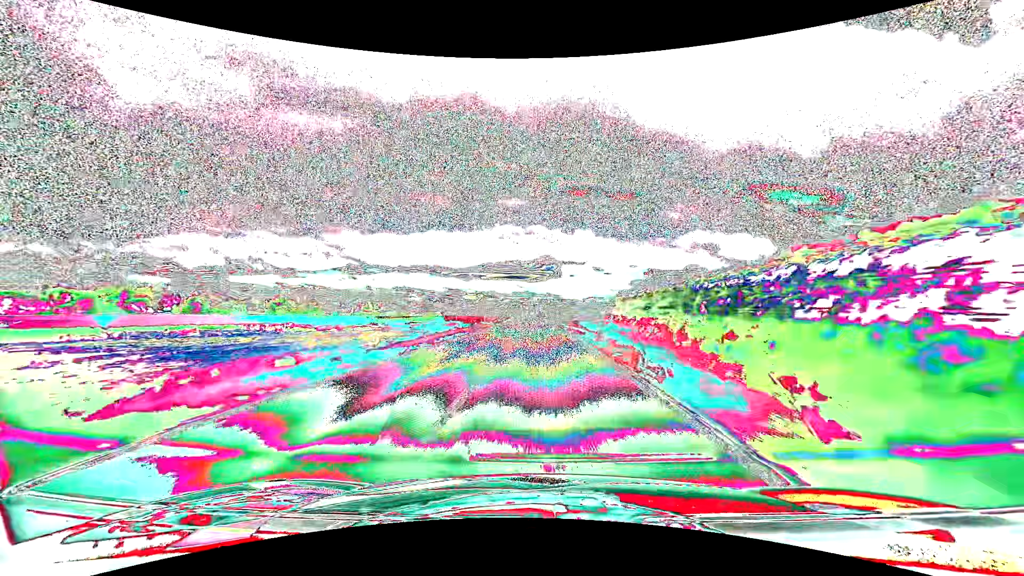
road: tertiary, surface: asphalt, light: Day
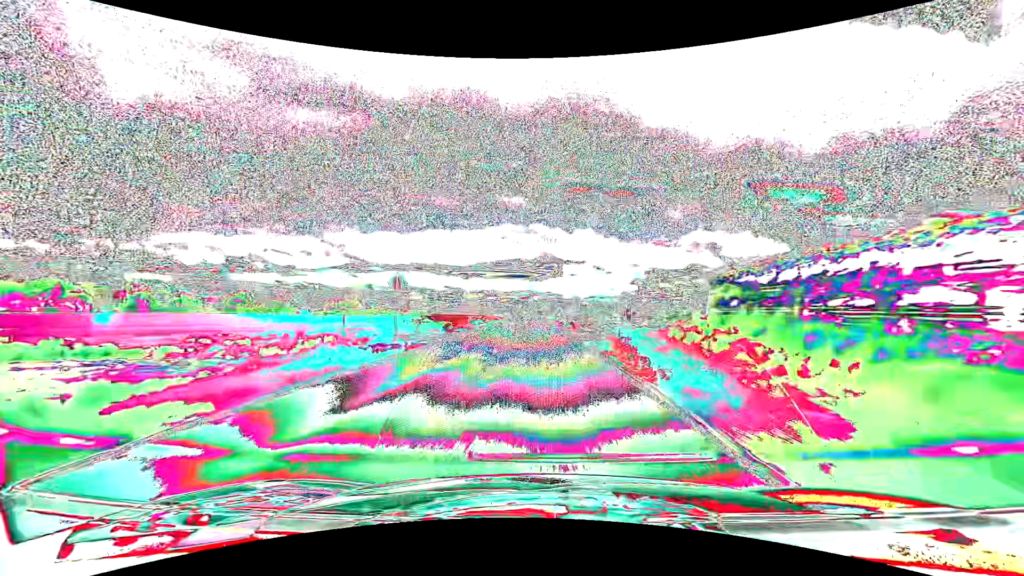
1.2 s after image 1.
(0.0, +34.1) m; 0°
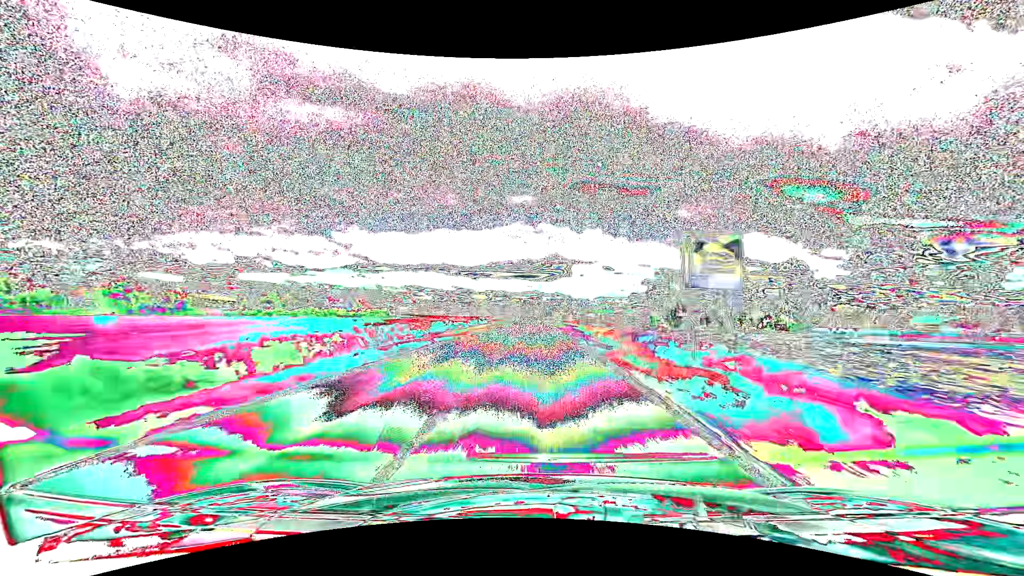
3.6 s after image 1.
(-0.7, +68.5) m; -1°
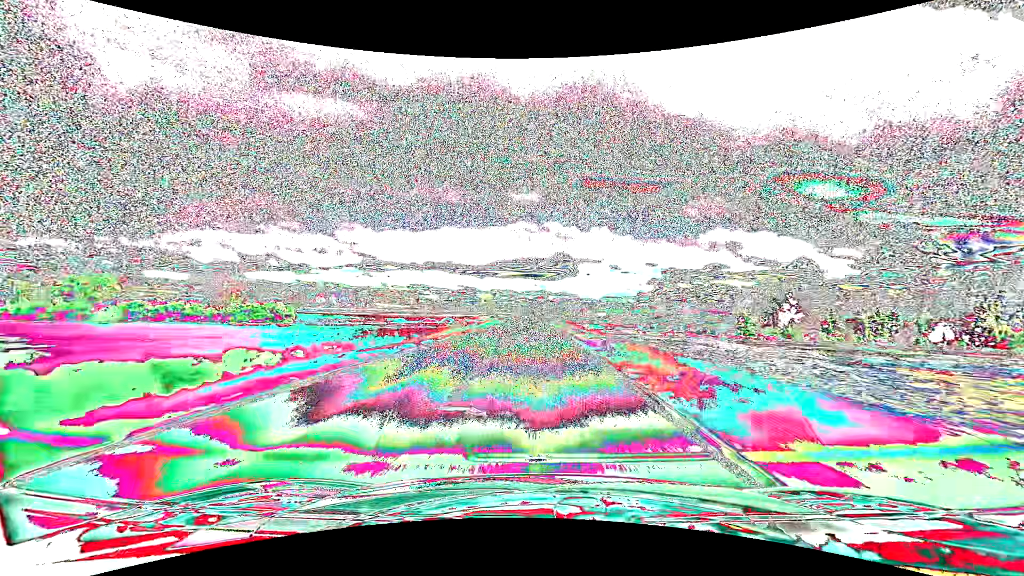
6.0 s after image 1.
(-0.4, +69.6) m; -1°
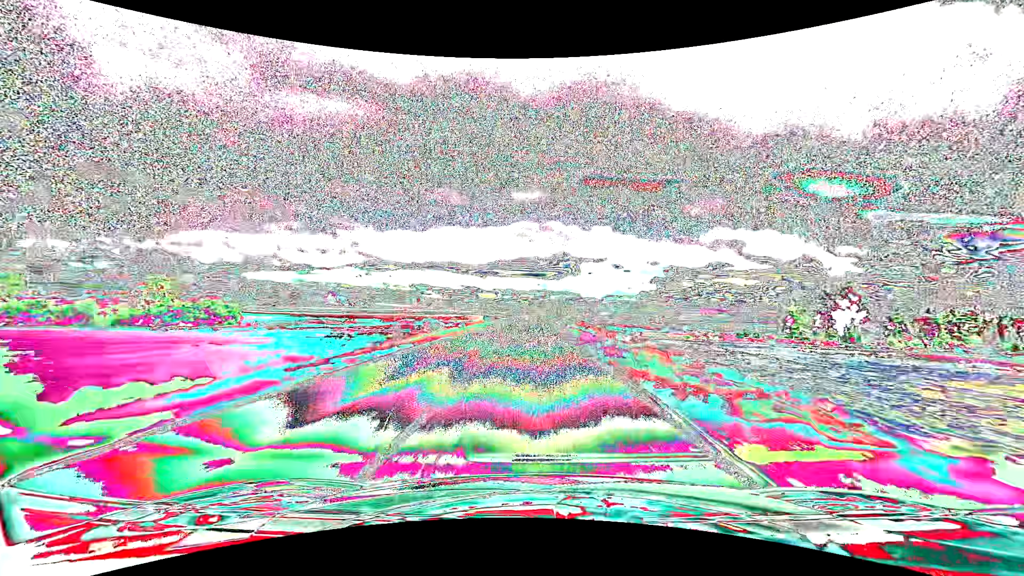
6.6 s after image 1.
(0.0, +17.6) m; 0°
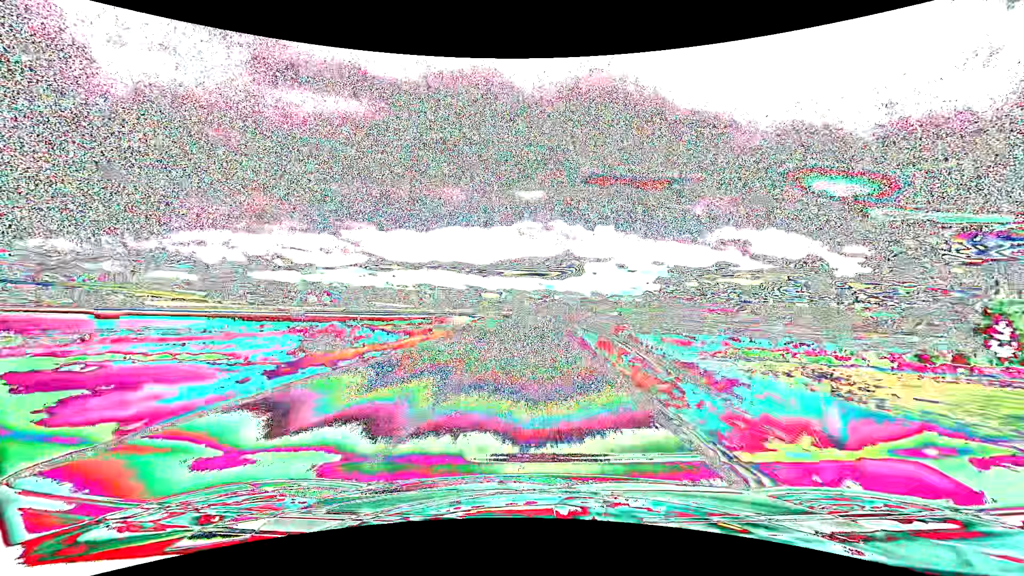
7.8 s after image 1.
(-0.1, +35.3) m; 0°
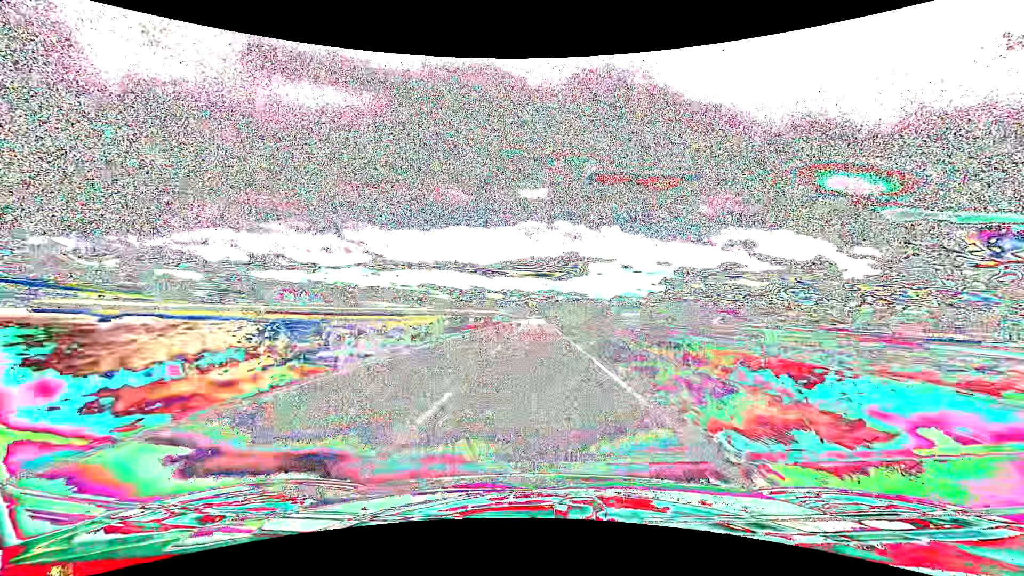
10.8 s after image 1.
(-0.6, +87.2) m; -1°
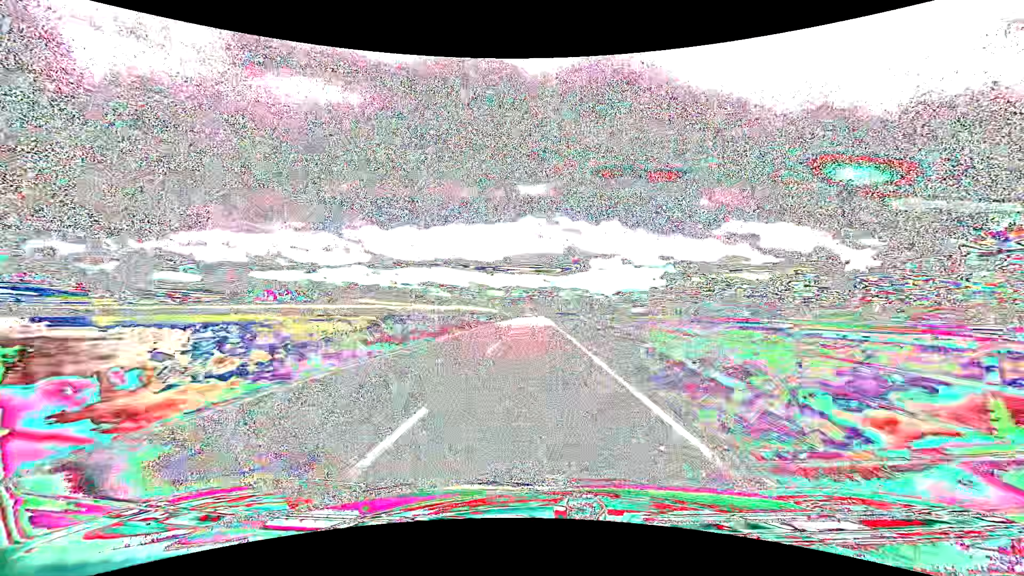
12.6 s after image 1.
(0.0, +51.3) m; 0°
(0, +10) (0, +20) (0, +30) (0, +40) (0, +50) (0, +60) (0, +70) (0, +80) (0, +90) (0, +100) m
